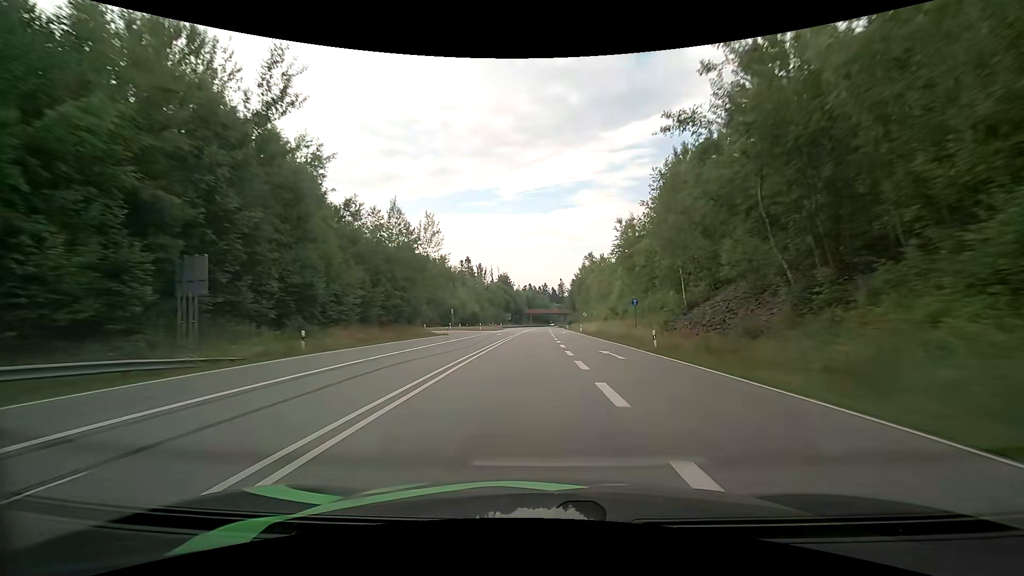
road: primary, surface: asphalt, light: Day
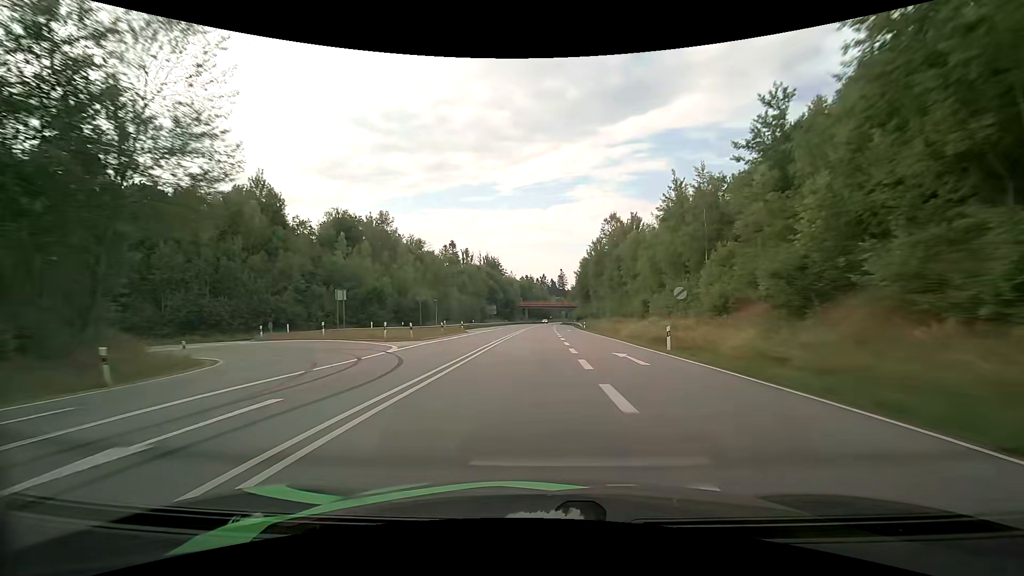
(+0.1, +48.8) m; 0°
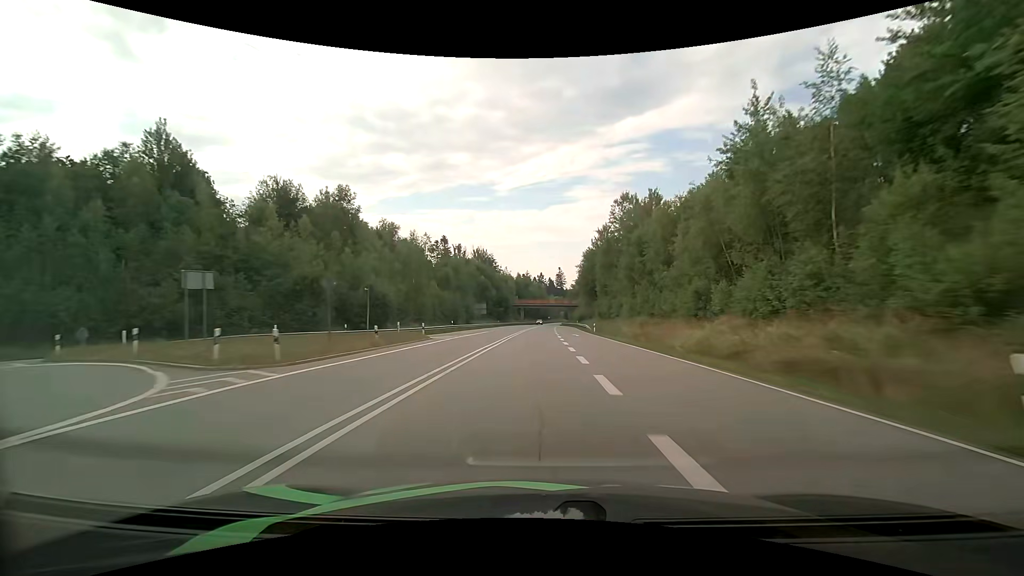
(0.0, +16.3) m; 0°
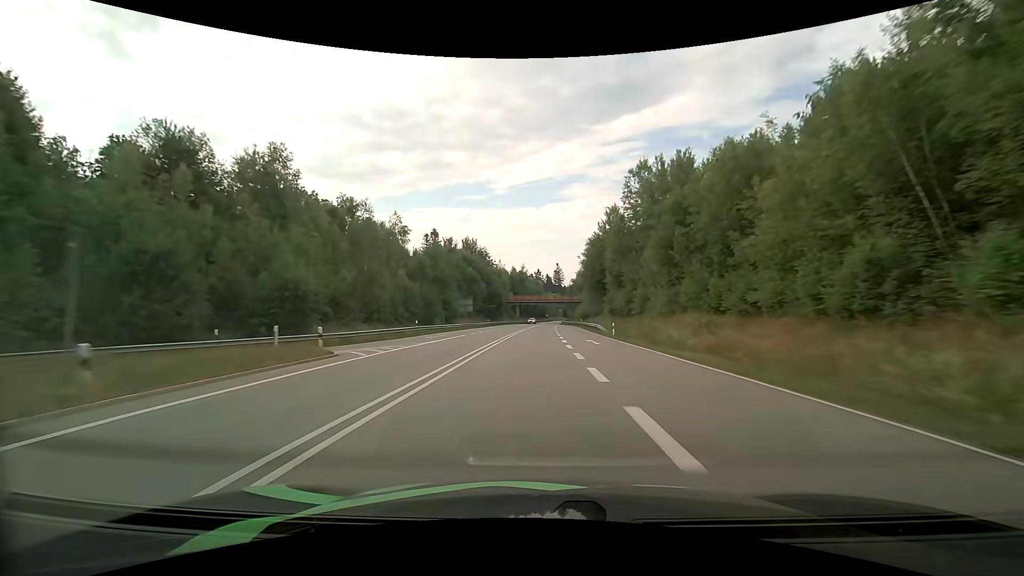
(+0.1, +16.2) m; 0°
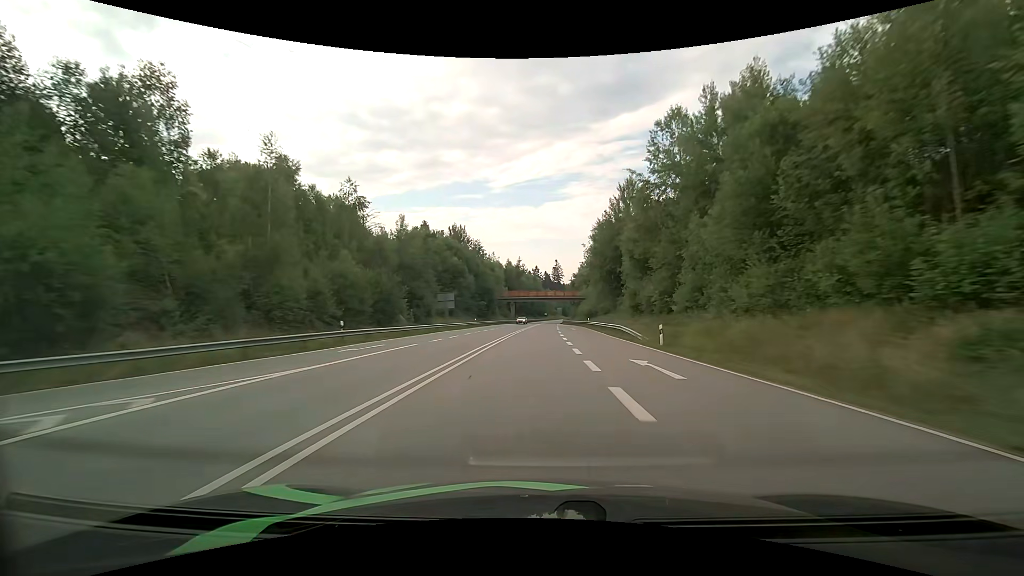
(+0.1, +16.1) m; 0°
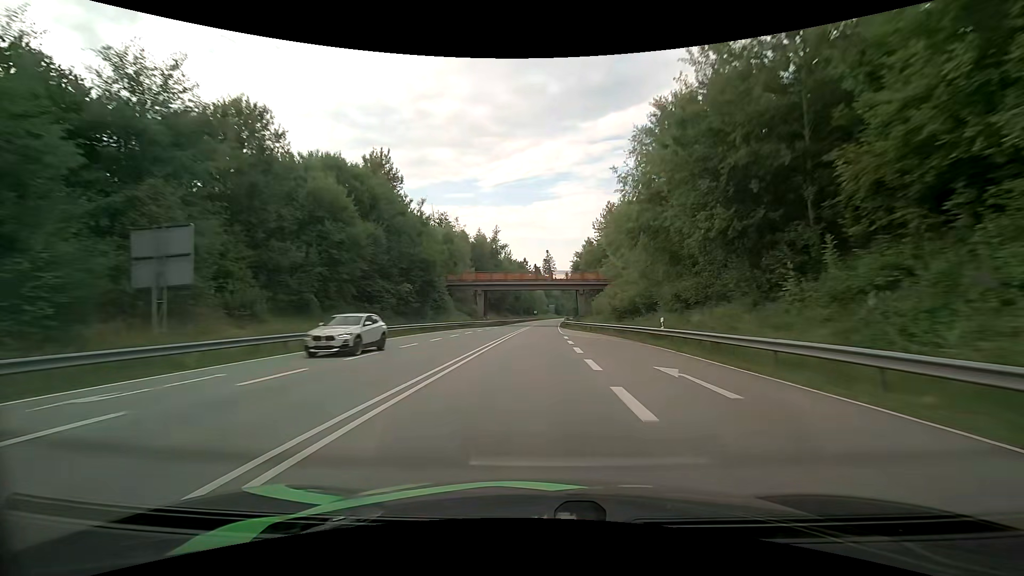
(+0.6, +48.0) m; +1°
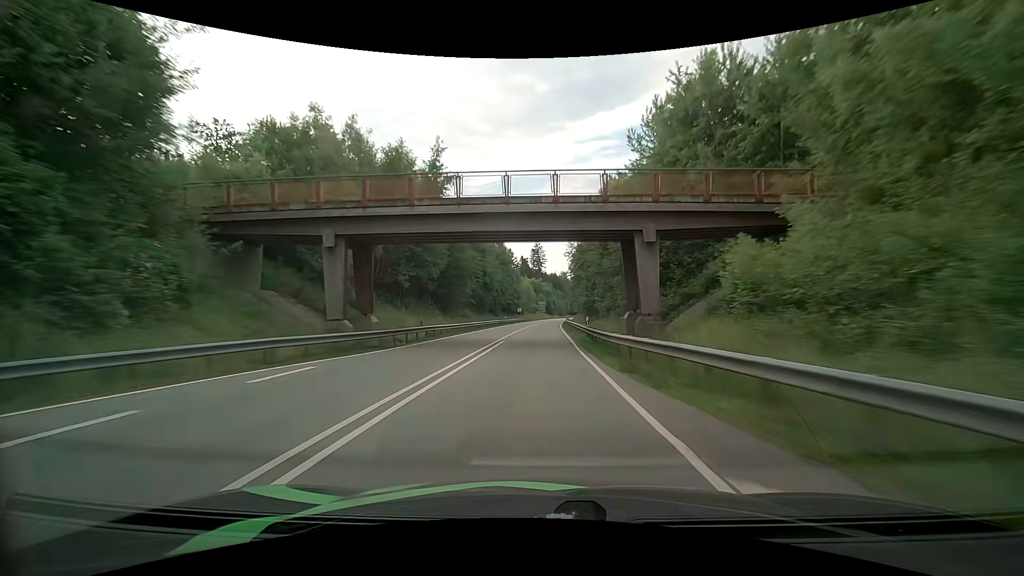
(+0.7, +47.8) m; +2°
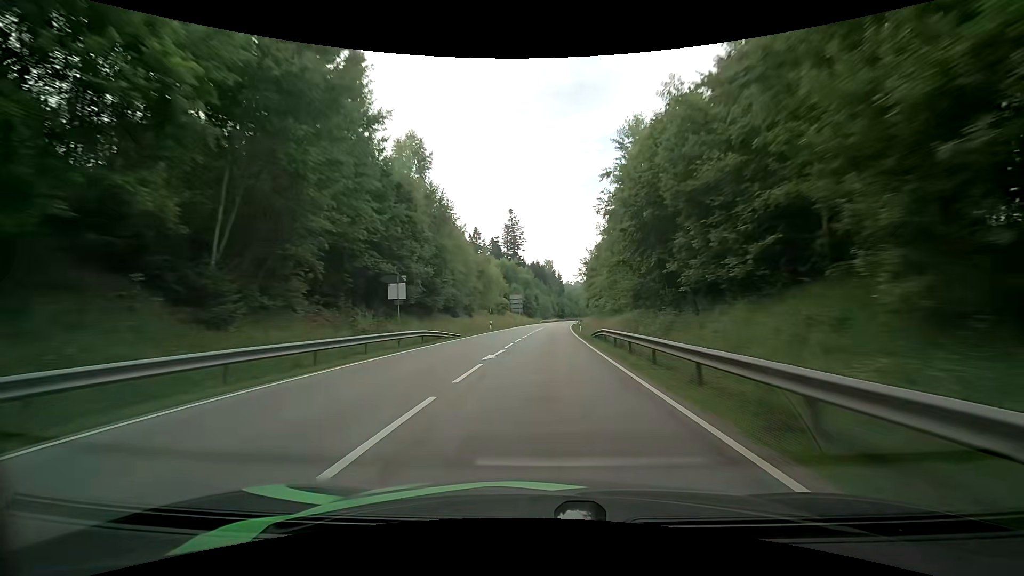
(+1.0, +80.2) m; +2°
(0, +10) (0, +20) (0, +30) (0, +40) (+1, +50) (+1, +60) (+2, +70) (+2, +80) (+3, +90) (+4, +100) m
